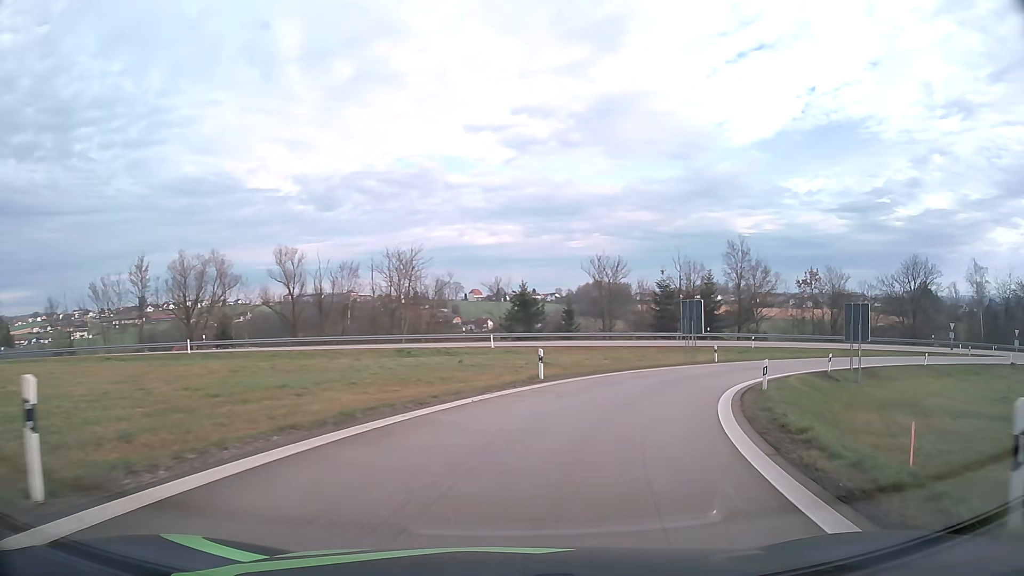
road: motorway_link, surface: asphalt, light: Day
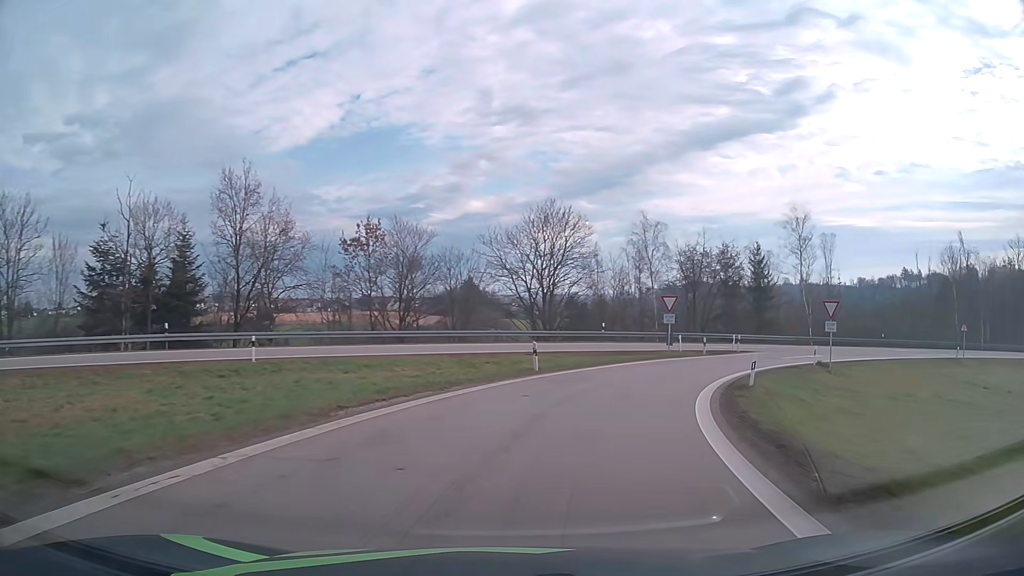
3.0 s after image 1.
(+12.7, +33.6) m; +41°
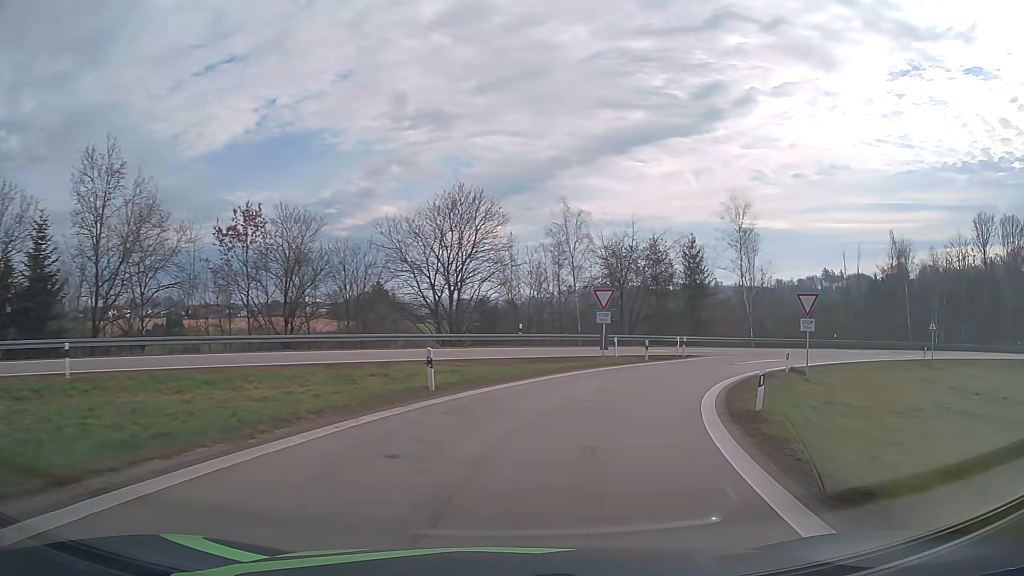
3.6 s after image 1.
(+0.5, +7.3) m; +7°
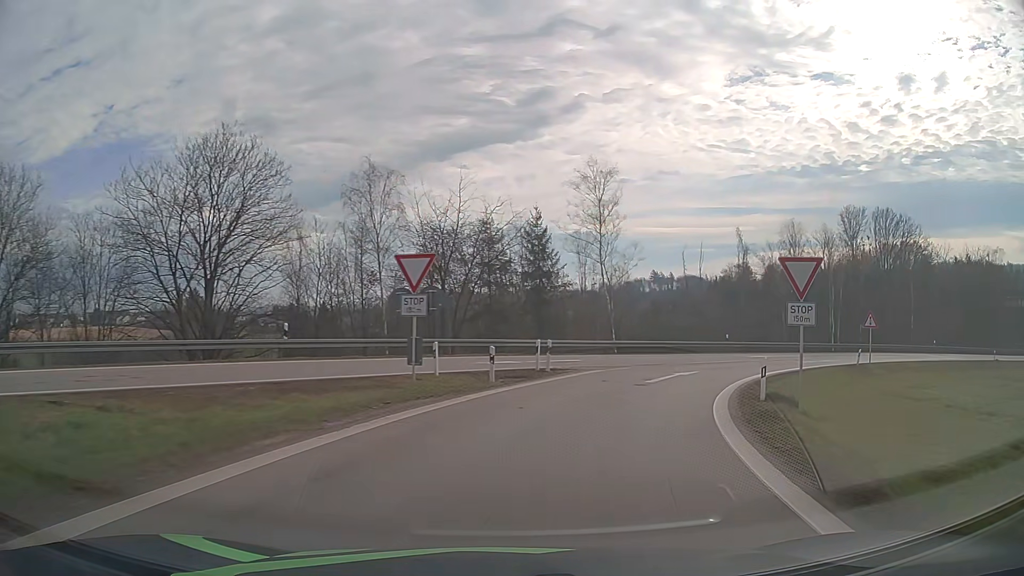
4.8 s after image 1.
(+1.9, +14.4) m; +15°
